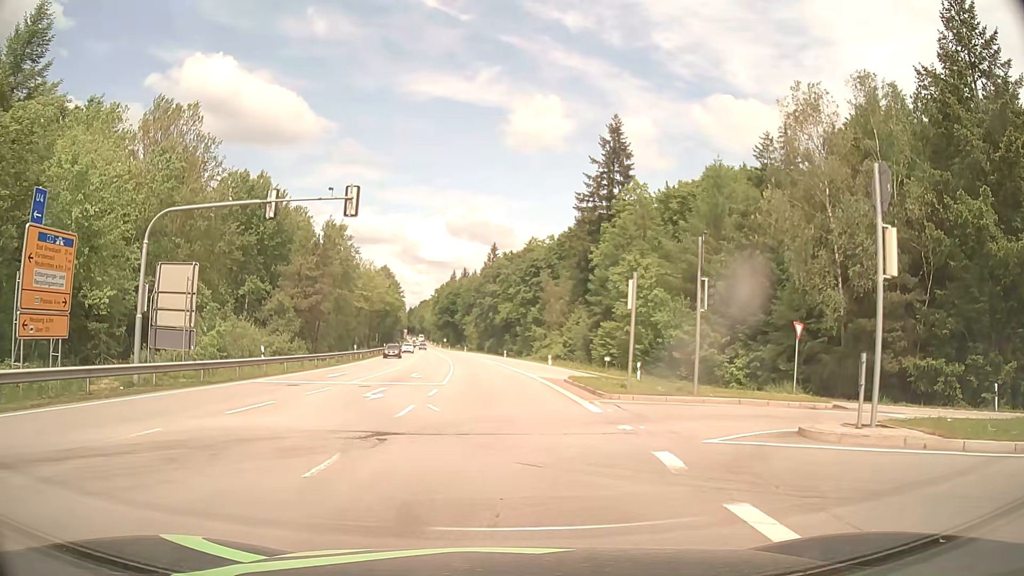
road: secondary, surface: asphalt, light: Day
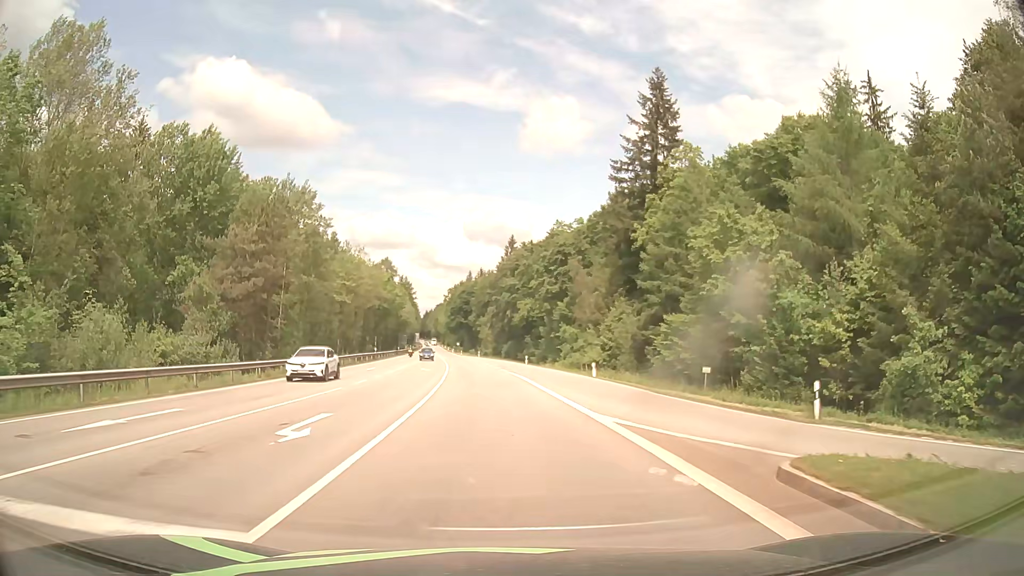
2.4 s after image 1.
(-0.1, +21.0) m; -2°
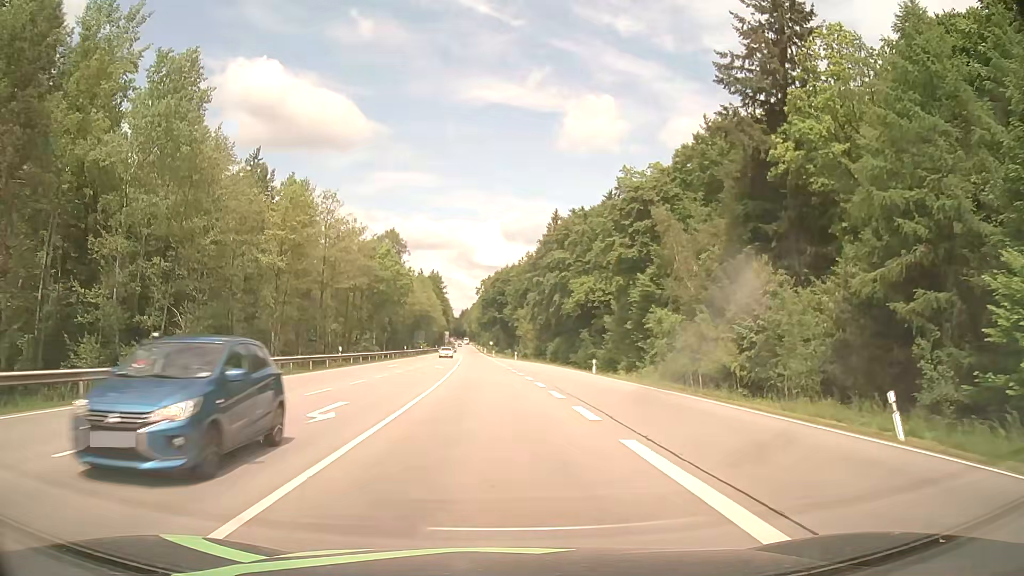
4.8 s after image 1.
(-0.6, +33.3) m; -3°
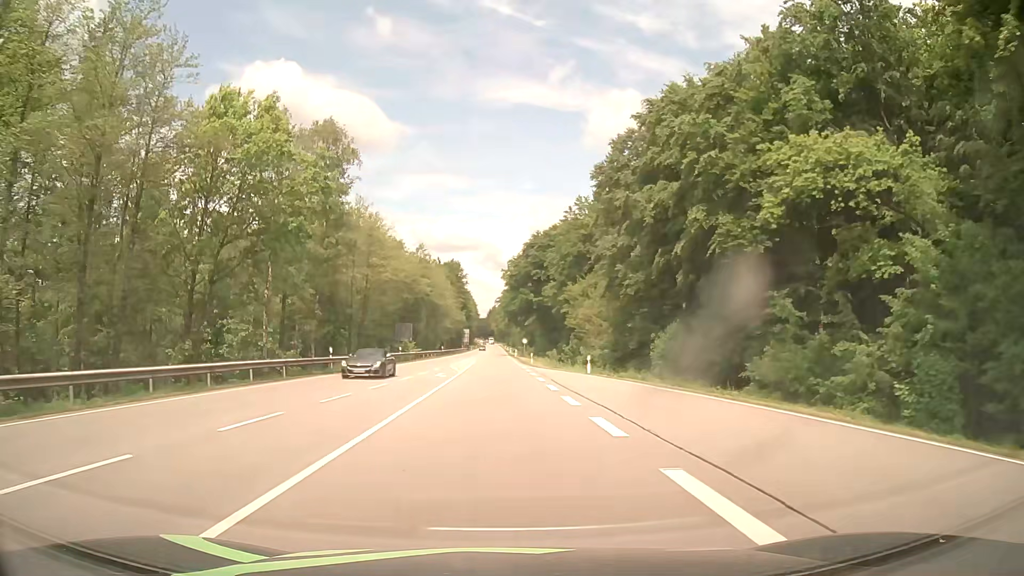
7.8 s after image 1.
(-1.5, +50.9) m; -3°
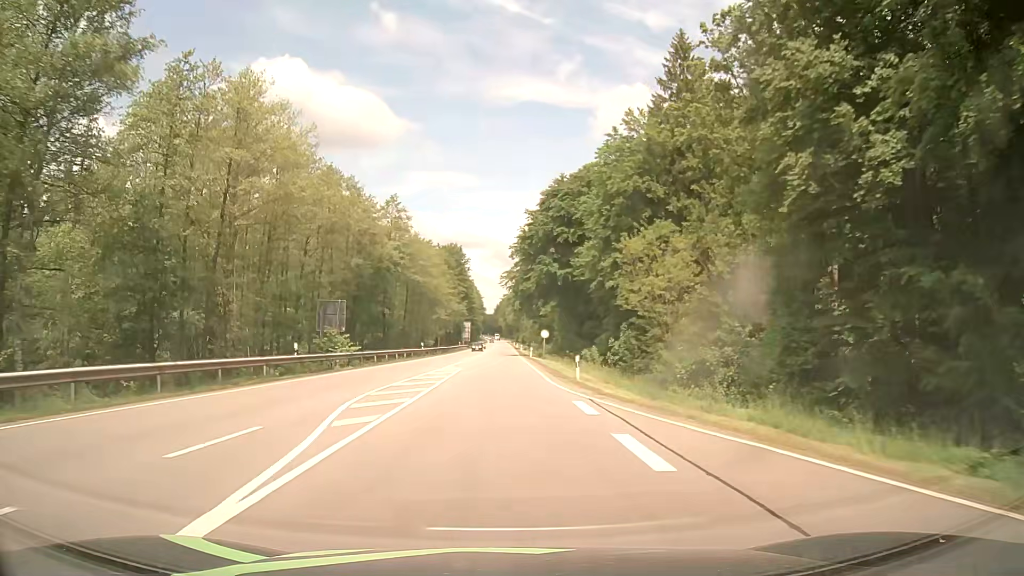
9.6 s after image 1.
(-0.2, +33.2) m; -1°
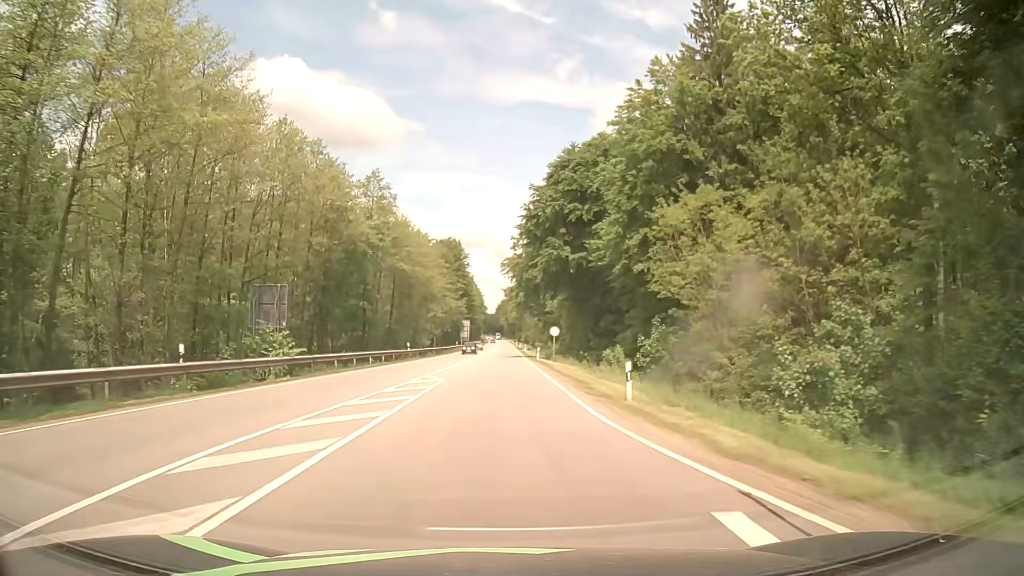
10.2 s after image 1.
(0.0, +11.1) m; 0°
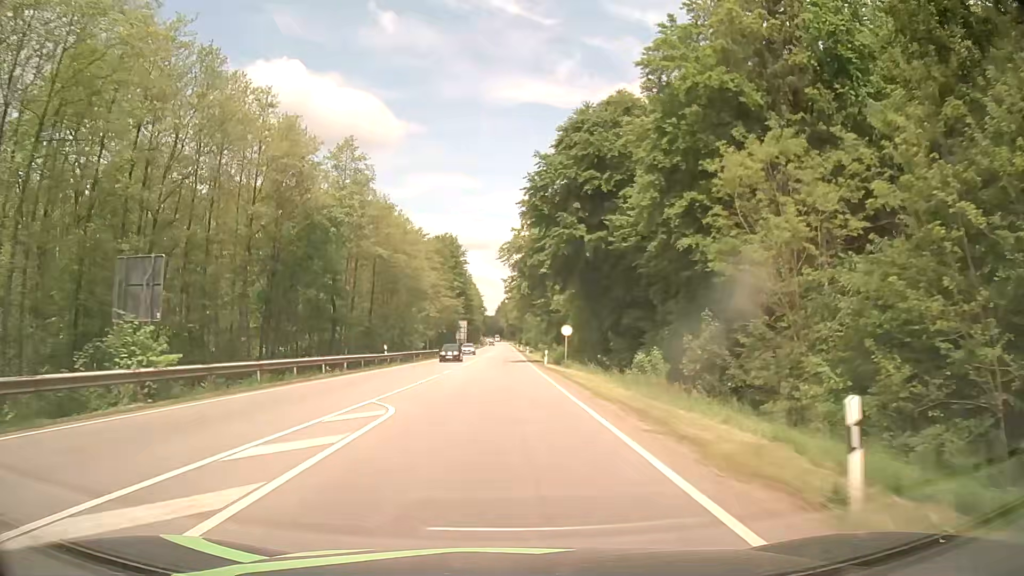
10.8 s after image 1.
(0.0, +11.0) m; 0°
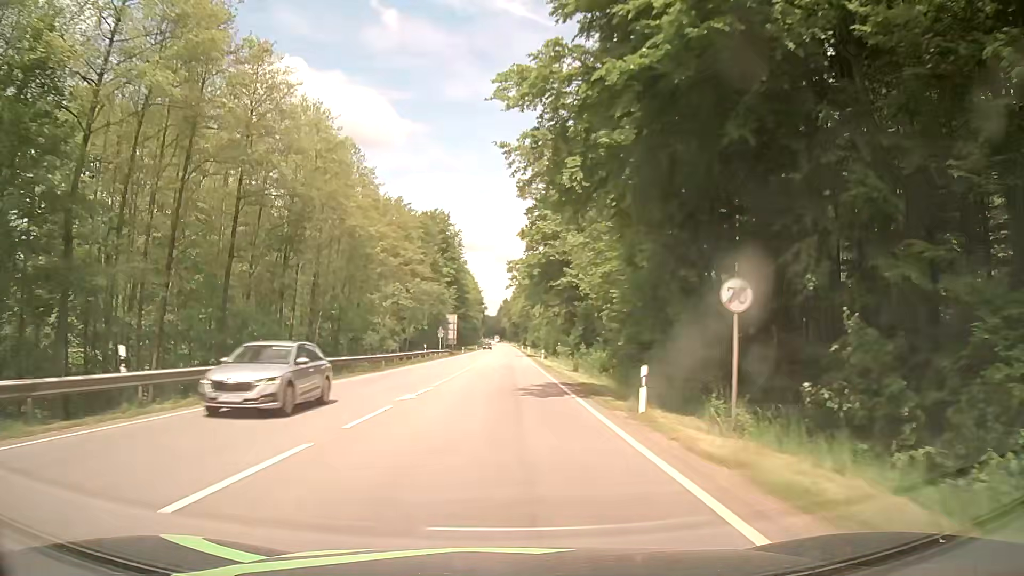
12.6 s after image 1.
(-0.2, +33.2) m; 0°
(0, +10) (0, +20) (0, +30) (0, +40) (0, +50) (0, +60) (0, +70) (+1, +80) (+1, +90) (+1, +100) m
